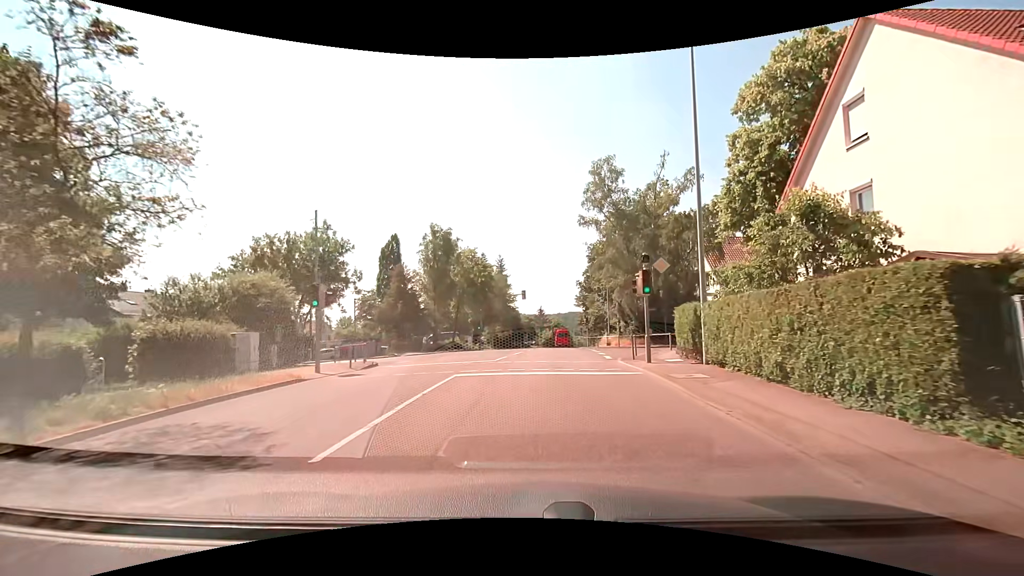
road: tertiary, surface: asphalt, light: Day
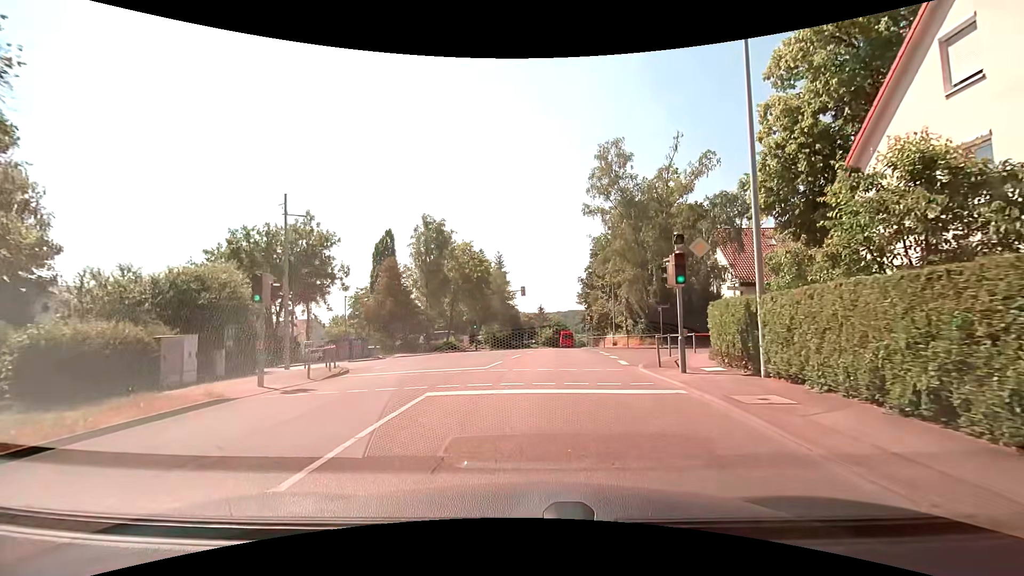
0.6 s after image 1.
(0.0, +3.6) m; +1°
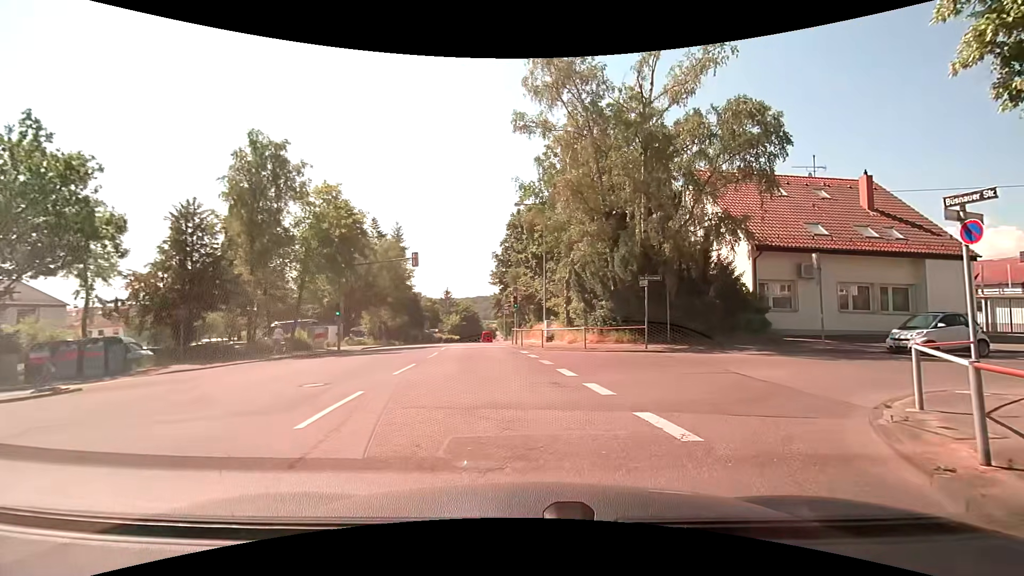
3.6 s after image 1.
(+0.4, +16.1) m; +8°
